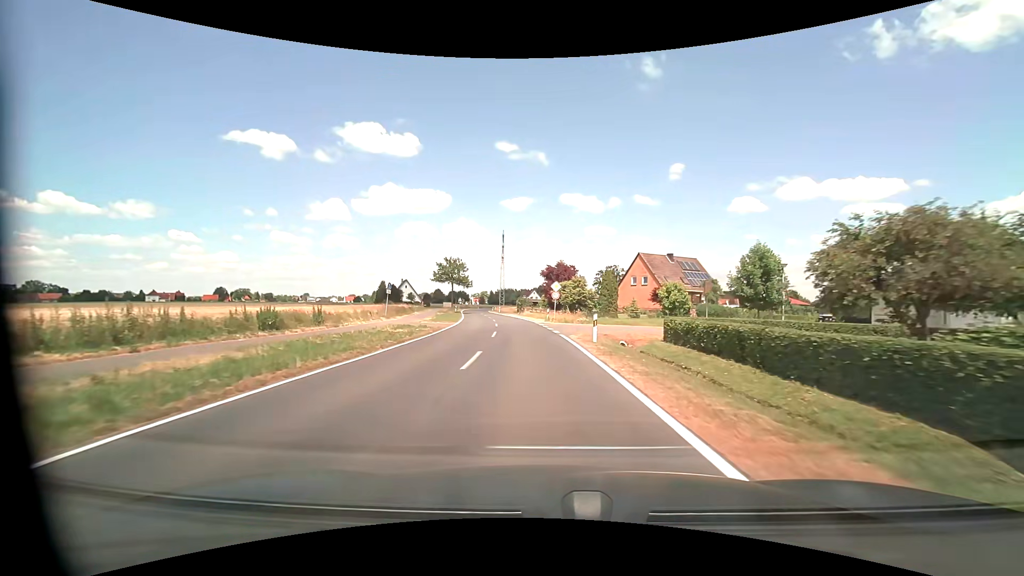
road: tertiary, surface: asphalt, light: Day
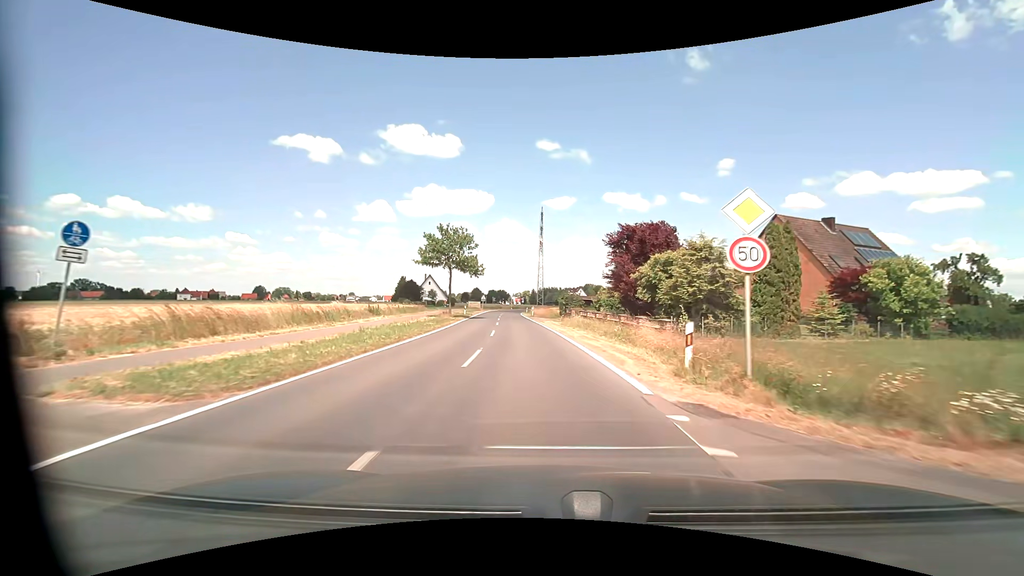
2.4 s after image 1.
(-1.5, +32.3) m; -5°
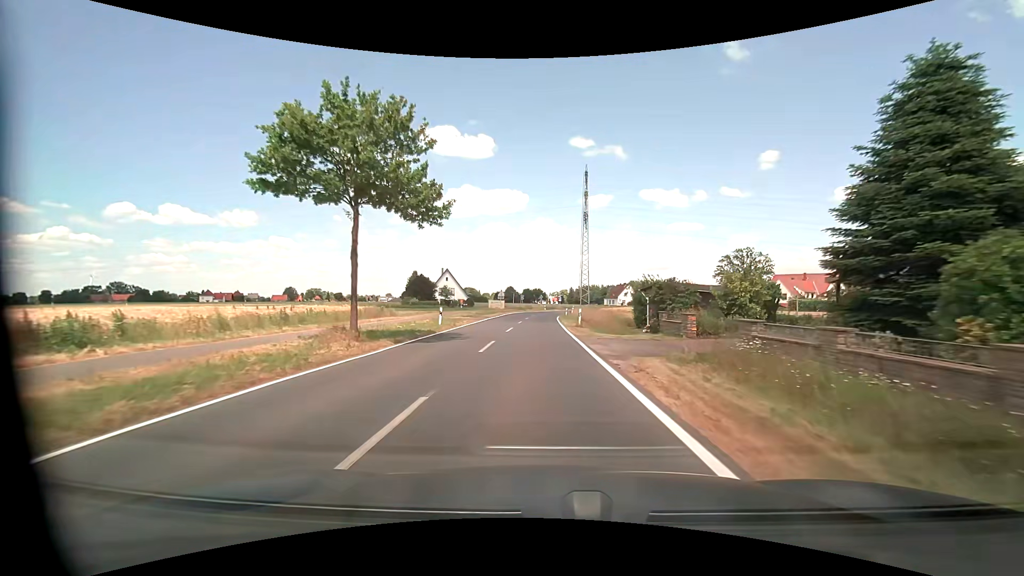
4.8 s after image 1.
(-1.2, +30.9) m; -4°
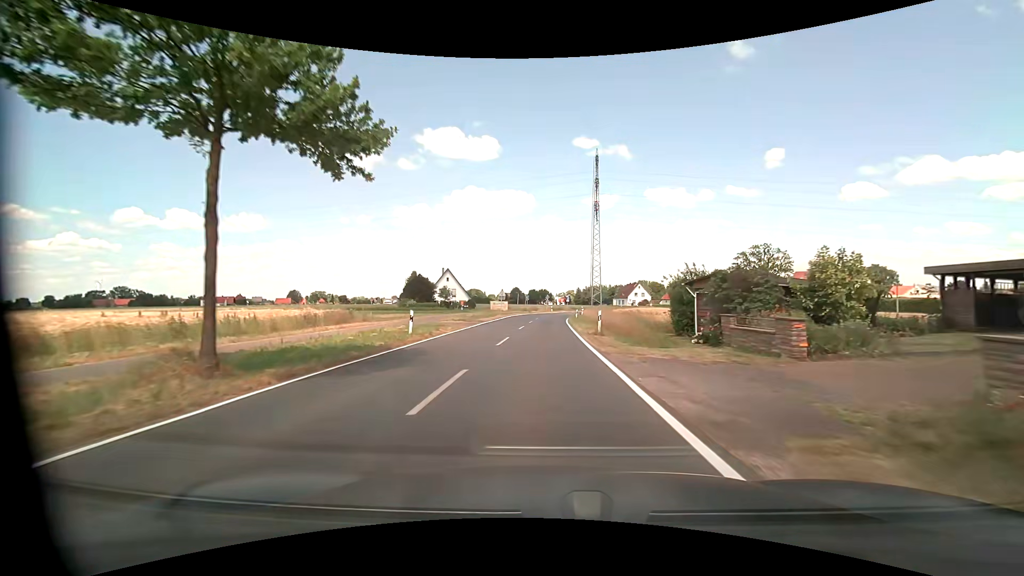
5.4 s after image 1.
(-0.1, +7.7) m; -1°
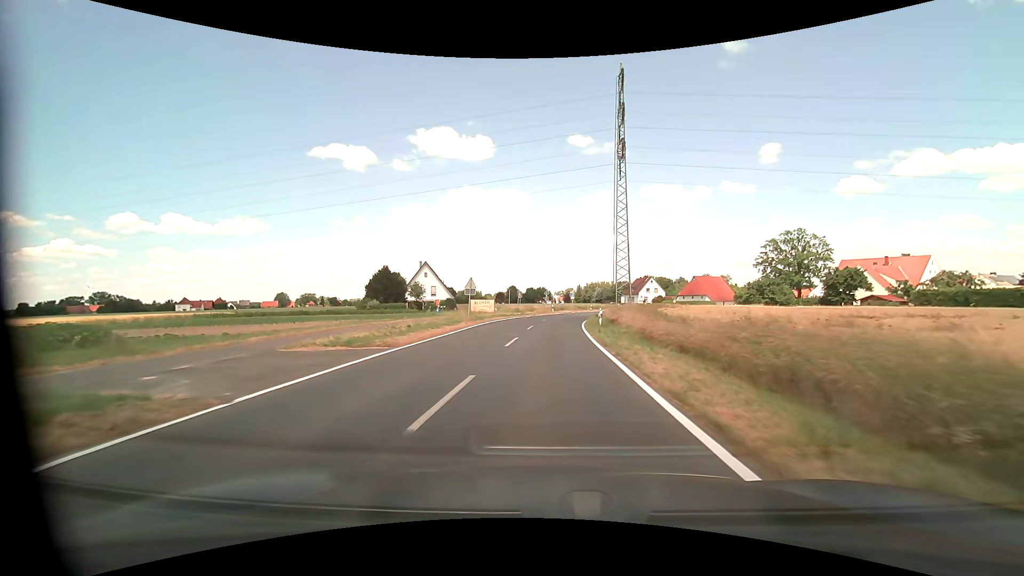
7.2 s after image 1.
(0.0, +23.1) m; 0°
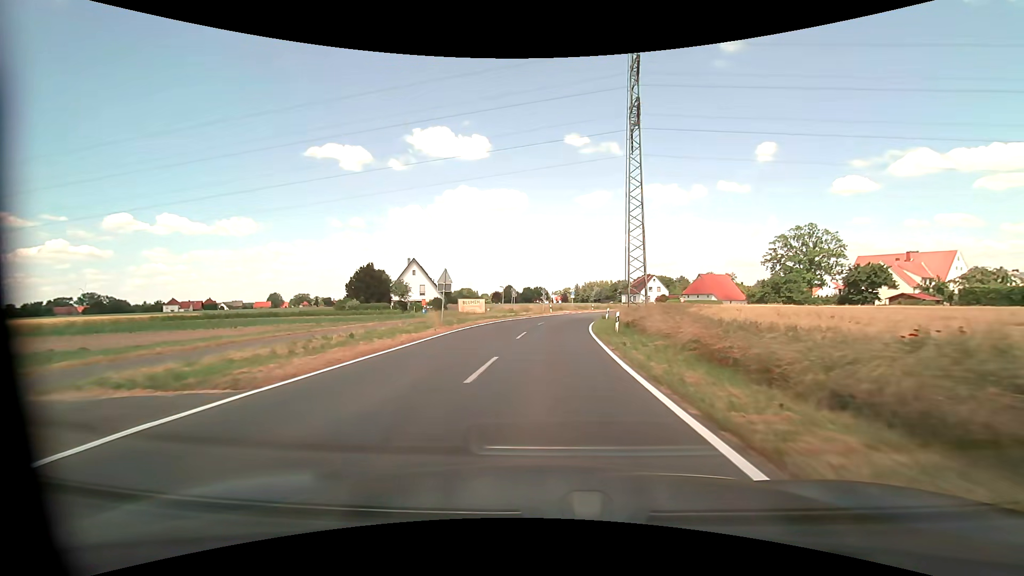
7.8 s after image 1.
(0.0, +7.7) m; 0°
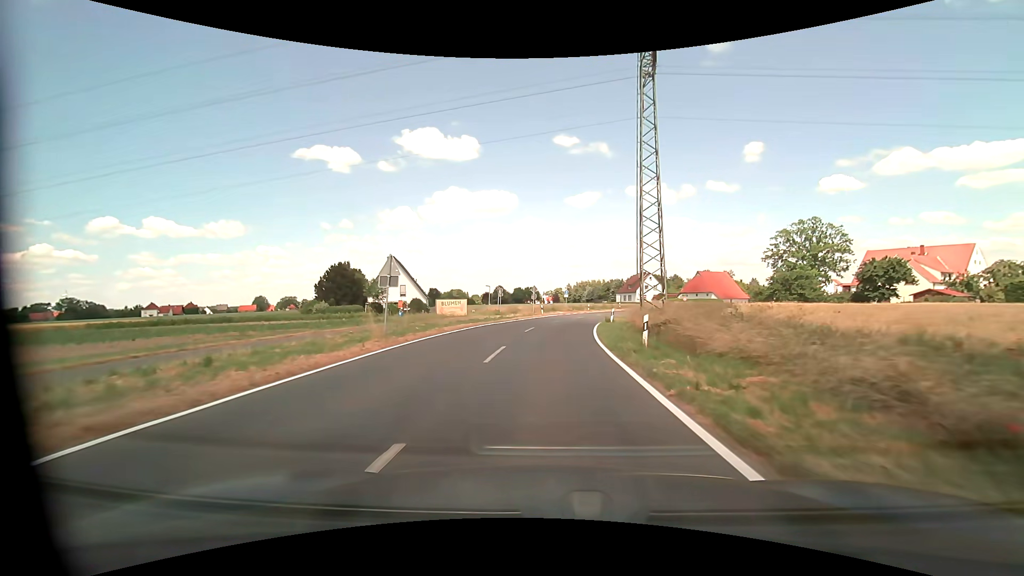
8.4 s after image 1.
(+0.1, +7.8) m; +1°
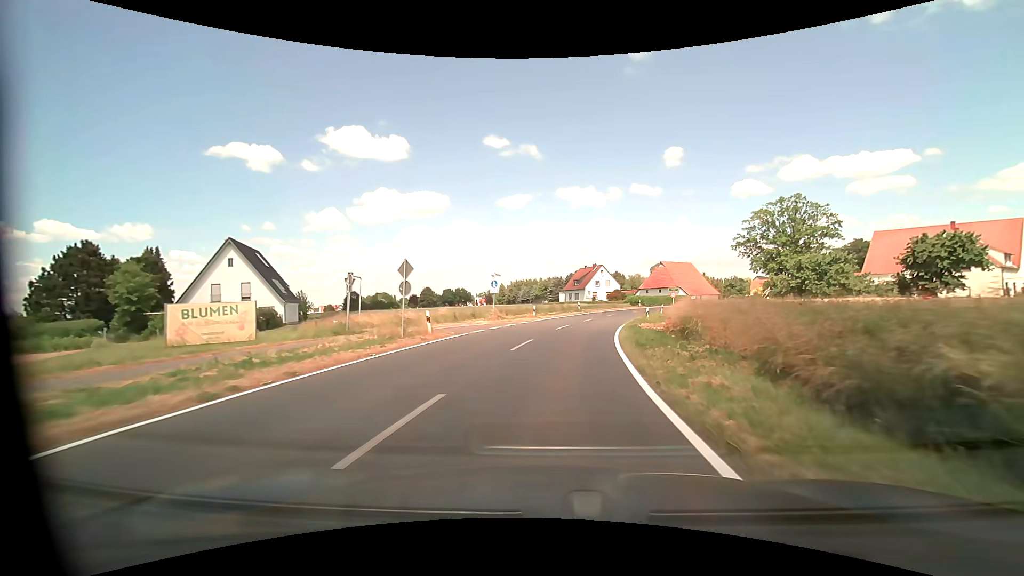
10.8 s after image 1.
(+1.5, +30.9) m; +7°
(0, +10) (+1, +20) (+3, +30) (+5, +40) (+8, +49) (+11, +59) (+15, +68) (+20, +77) (+25, +85) (+31, +93) m
